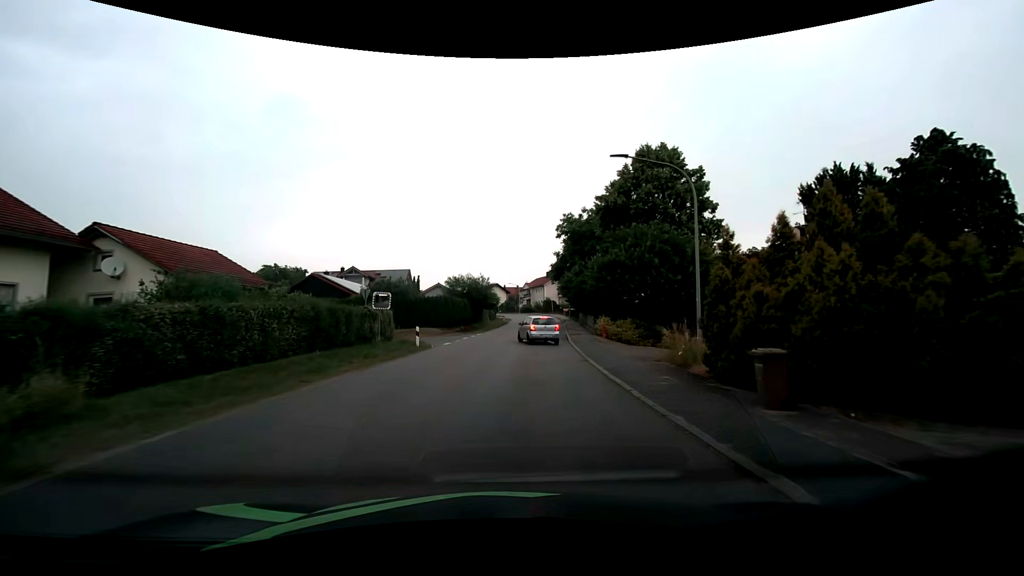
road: tertiary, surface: asphalt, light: Day
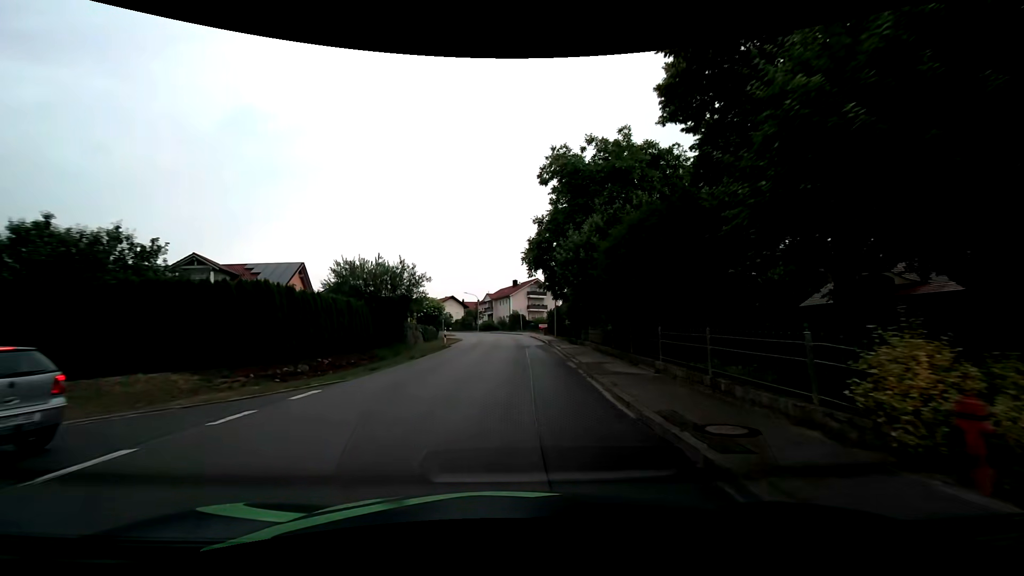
(+1.5, +27.5) m; +4°
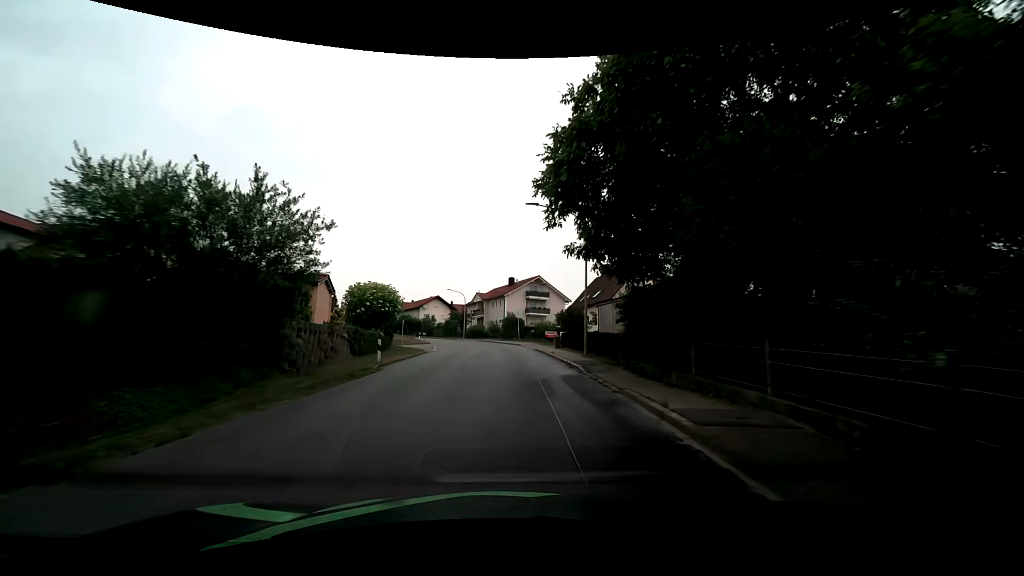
(+0.1, +18.7) m; +1°
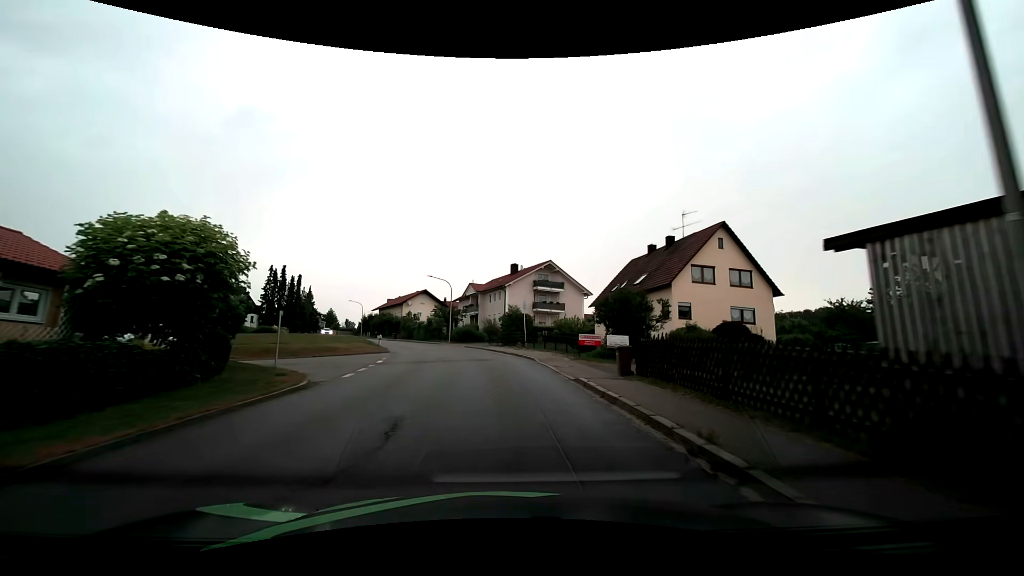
(+0.1, +20.1) m; +1°
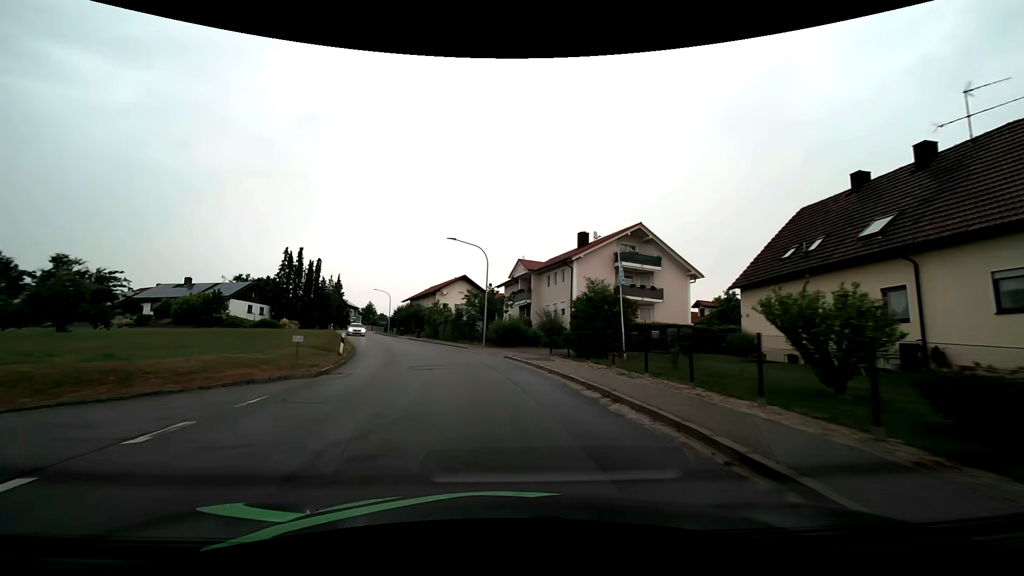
(-1.1, +21.5) m; -6°
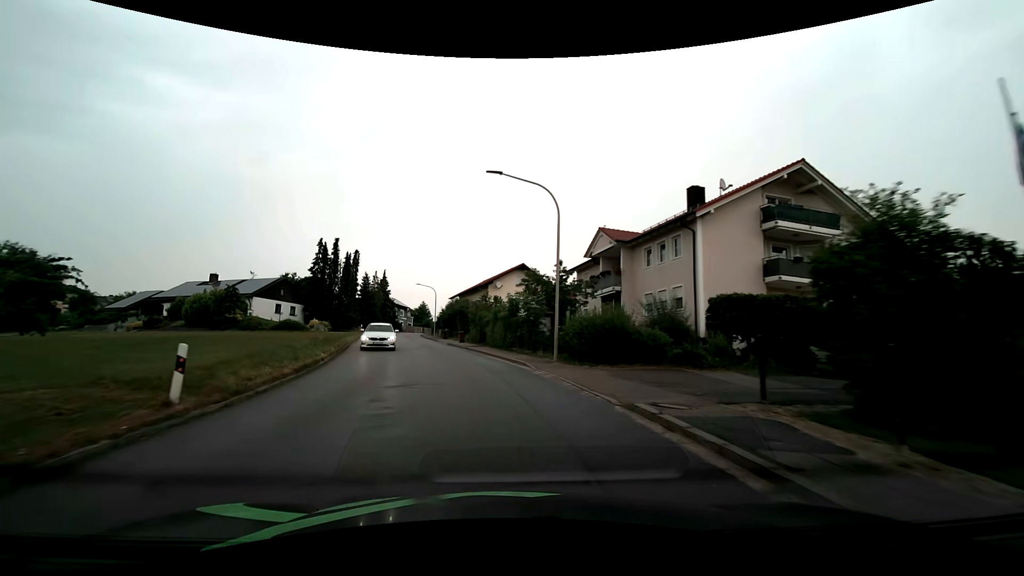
(-0.9, +15.0) m; -7°
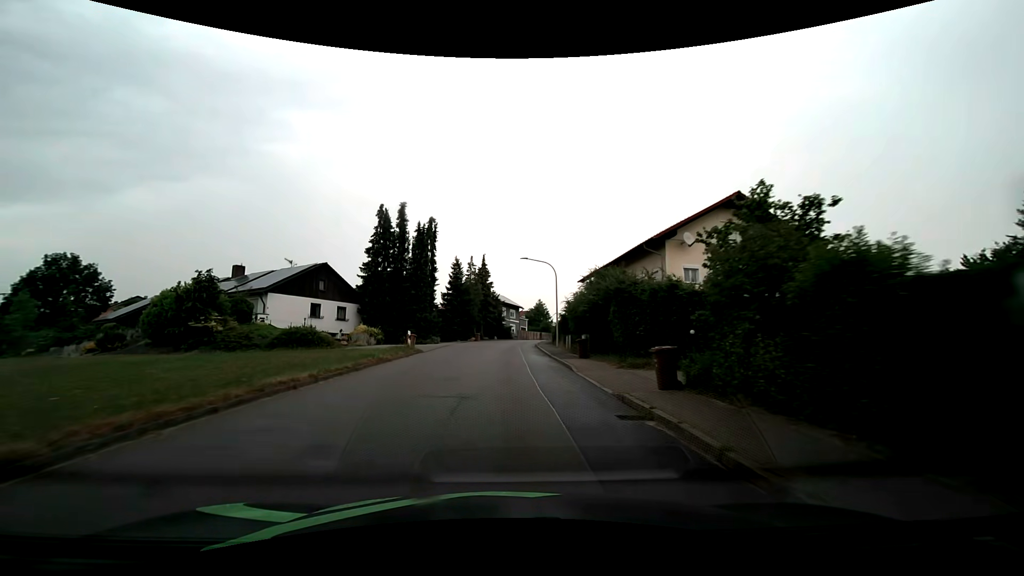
(-4.3, +30.3) m; -14°
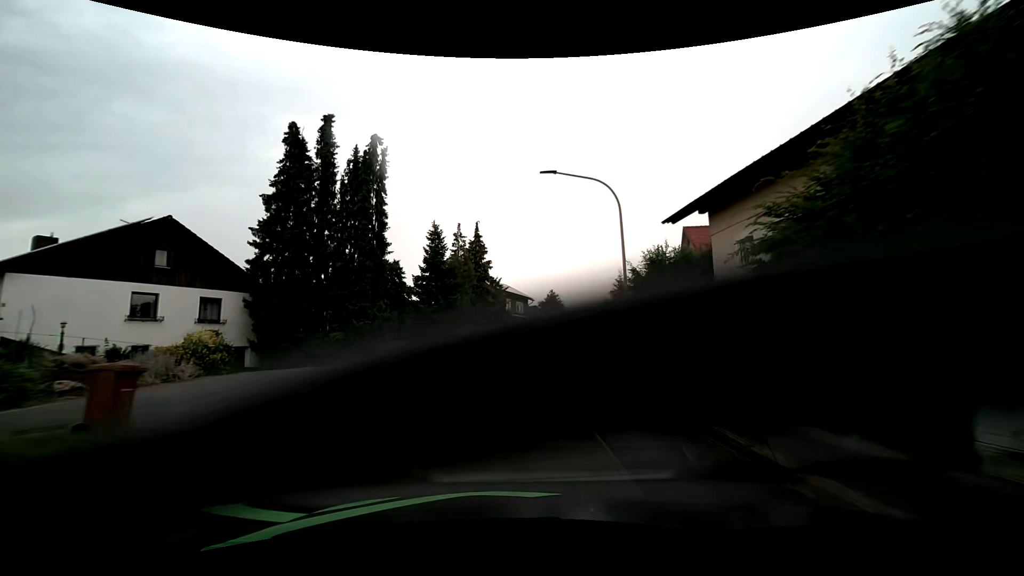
(-0.4, +22.0) m; -1°
(0, +10) (0, +20) (+1, +30) (+3, +40) (+5, +50) (+9, +59) (+13, +68) (+18, +76) (+24, +85) (+29, +93) m
